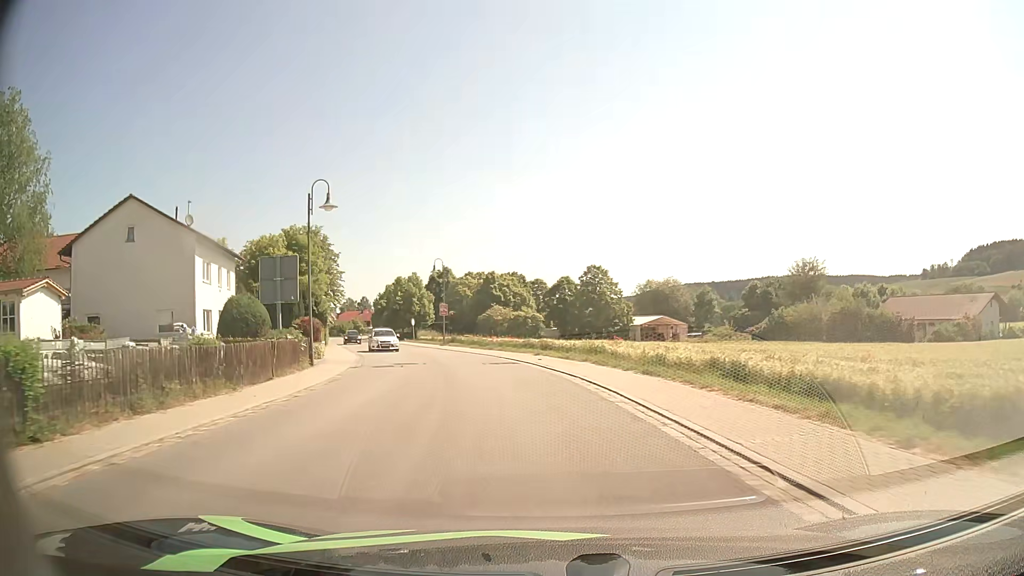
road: secondary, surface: asphalt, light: Day
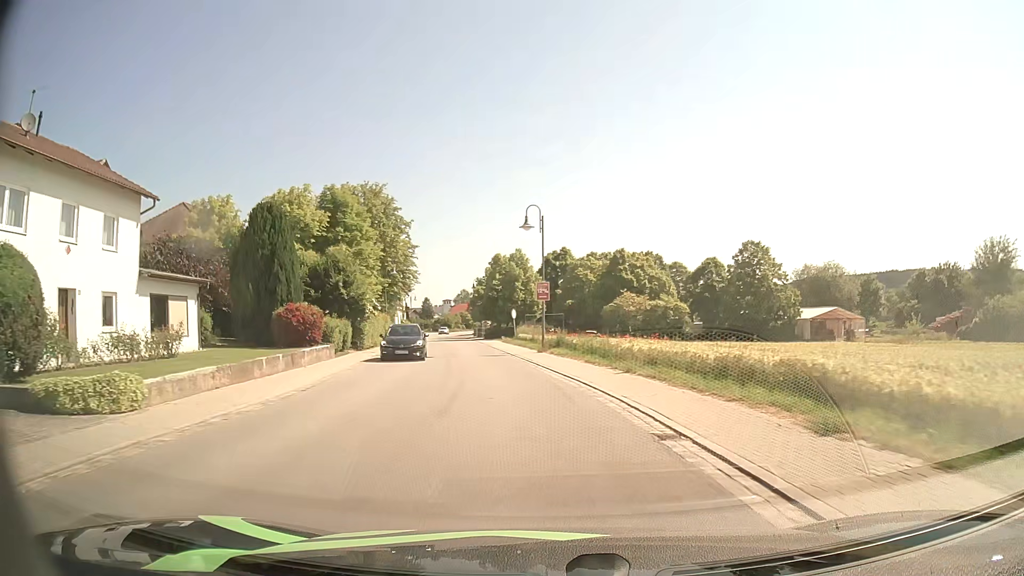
(-2.0, +22.5) m; -11°
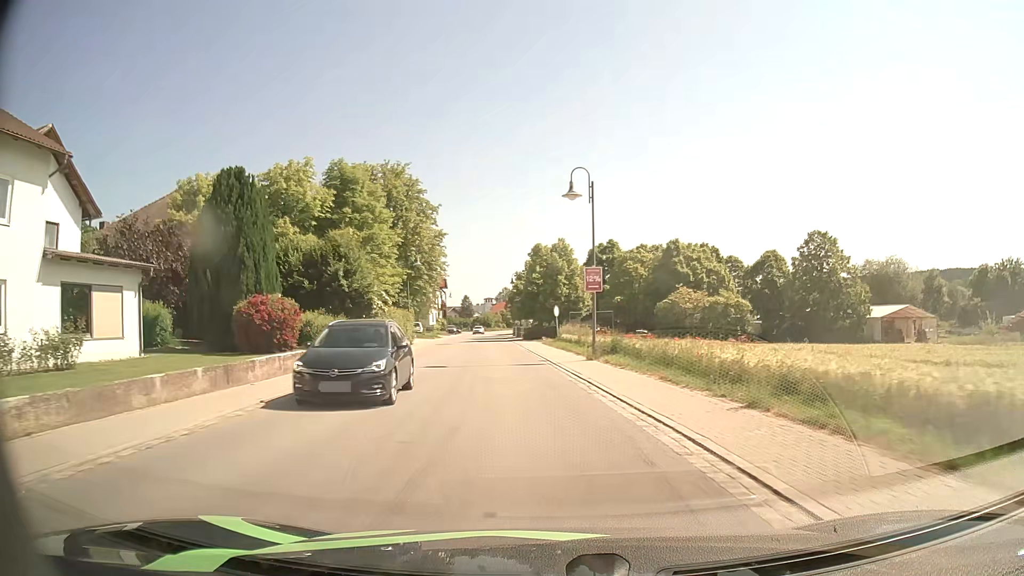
(-0.3, +7.7) m; -4°
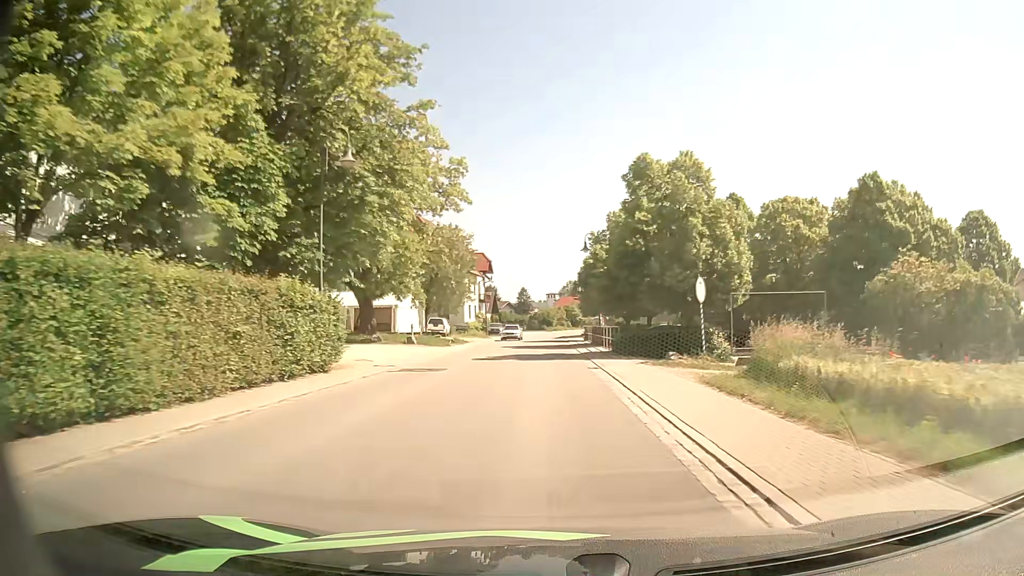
(-2.3, +31.8) m; -6°
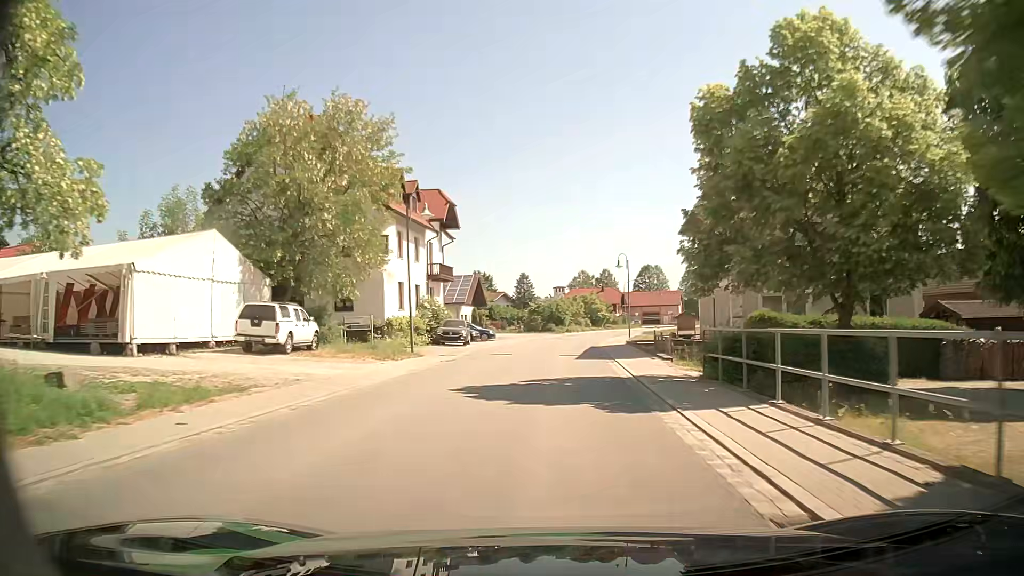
(-0.4, +41.5) m; -1°
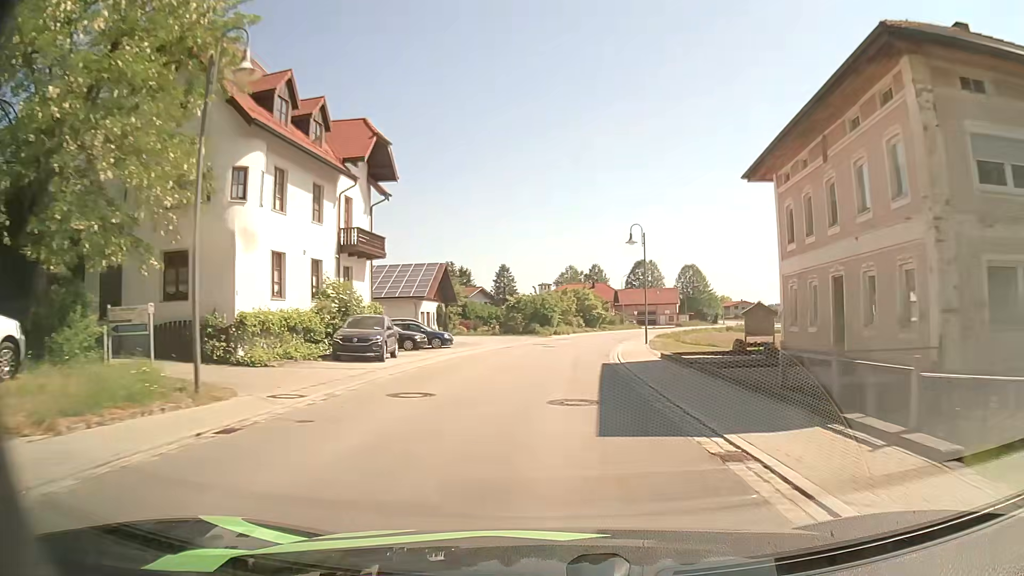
(+0.2, +17.1) m; +2°
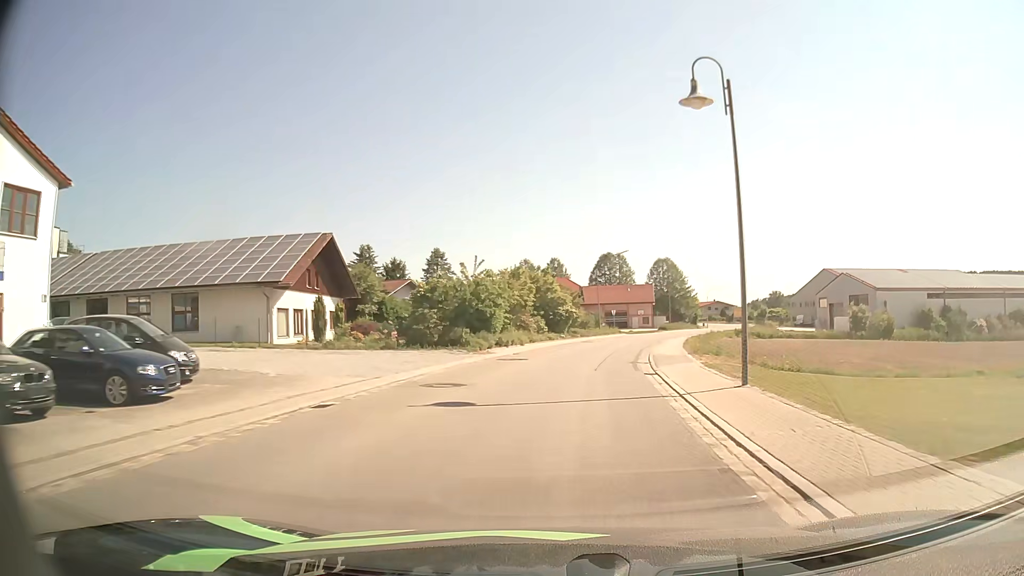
(+0.7, +26.1) m; +3°
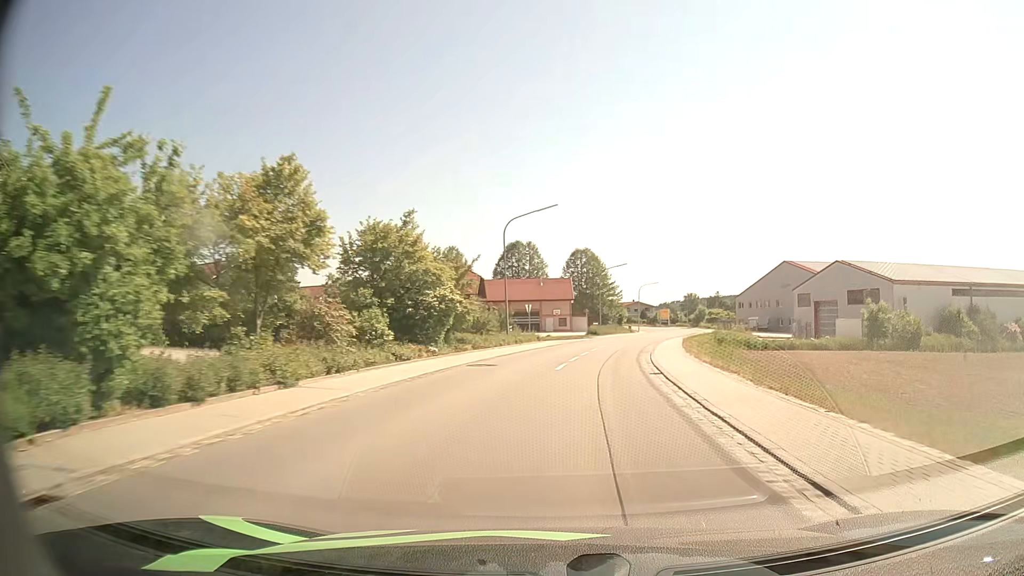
(+1.7, +26.4) m; +8°
(0, +10) (+1, +20) (+3, +30) (+4, +40) (+6, +49) (+9, +59) (+11, +69) (+14, +78) (+17, +88) (+20, +98) m
